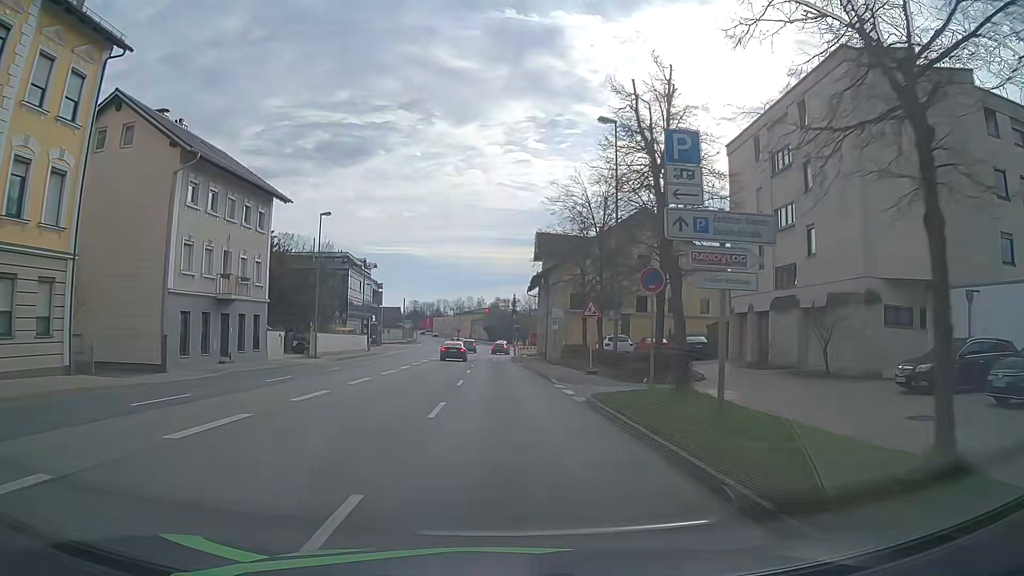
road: primary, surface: asphalt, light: Day
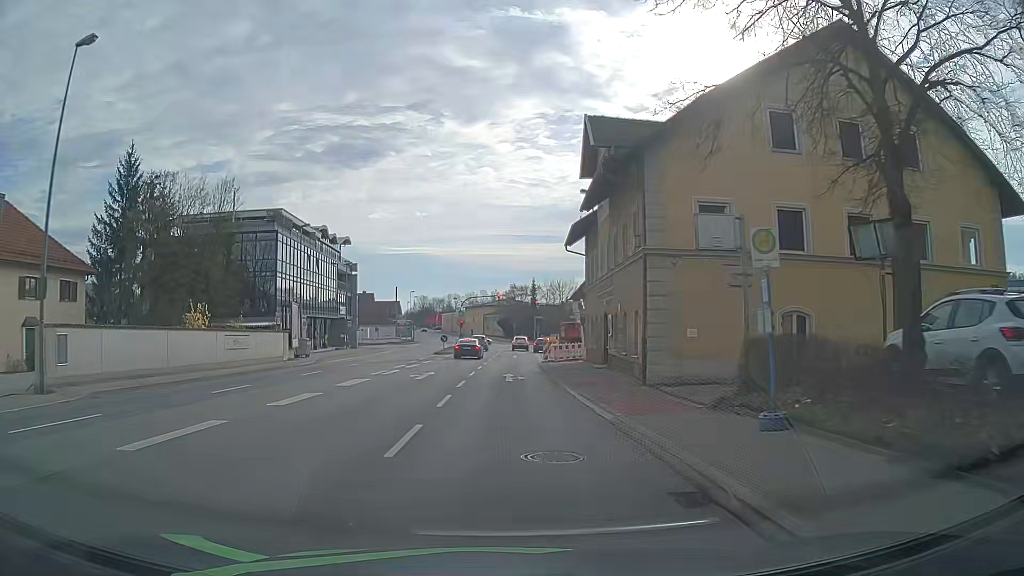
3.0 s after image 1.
(-0.4, +31.2) m; -1°
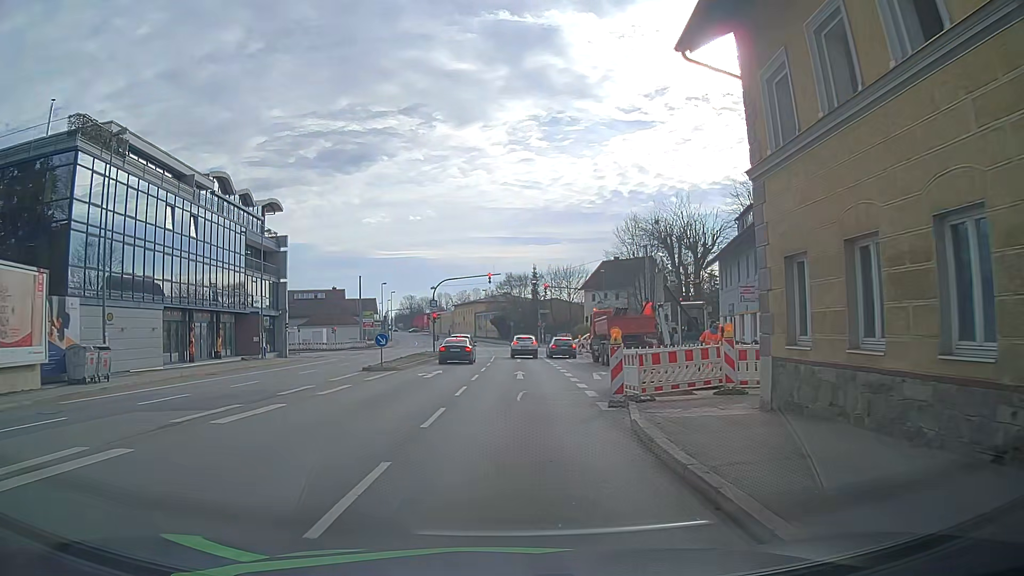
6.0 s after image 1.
(-0.1, +27.1) m; +1°
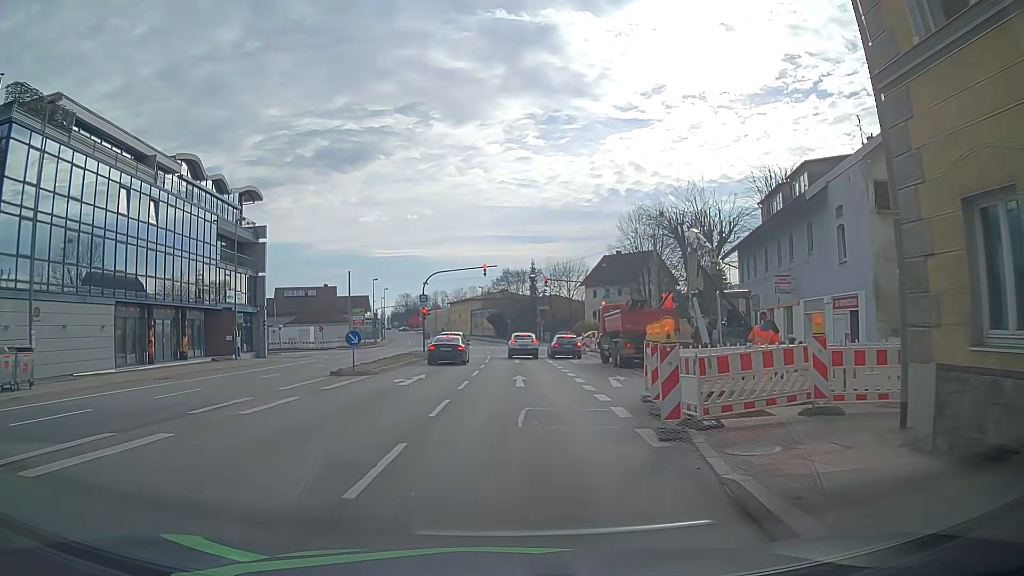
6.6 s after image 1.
(0.0, +4.9) m; 0°
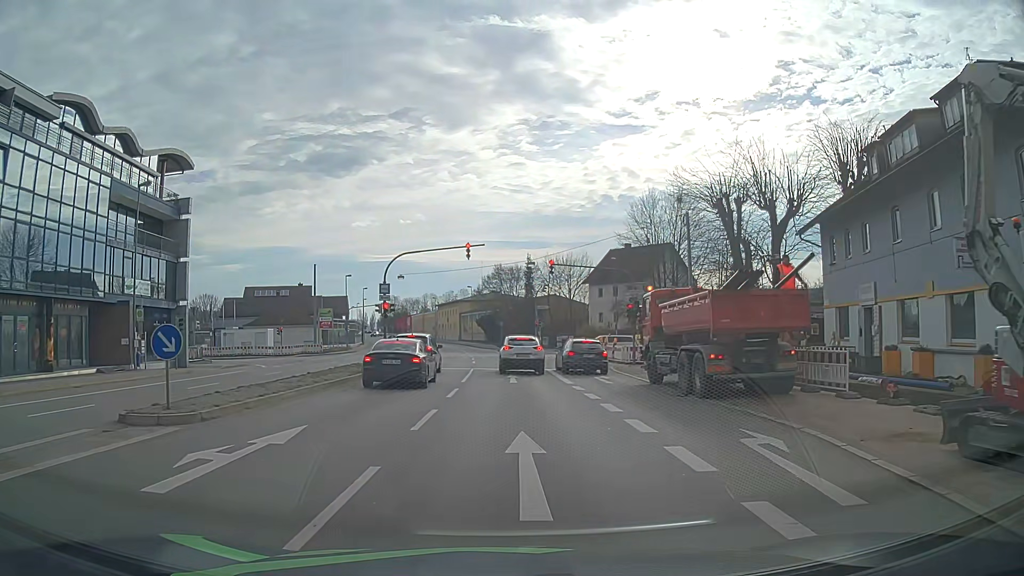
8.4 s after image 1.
(-0.1, +13.4) m; 0°
